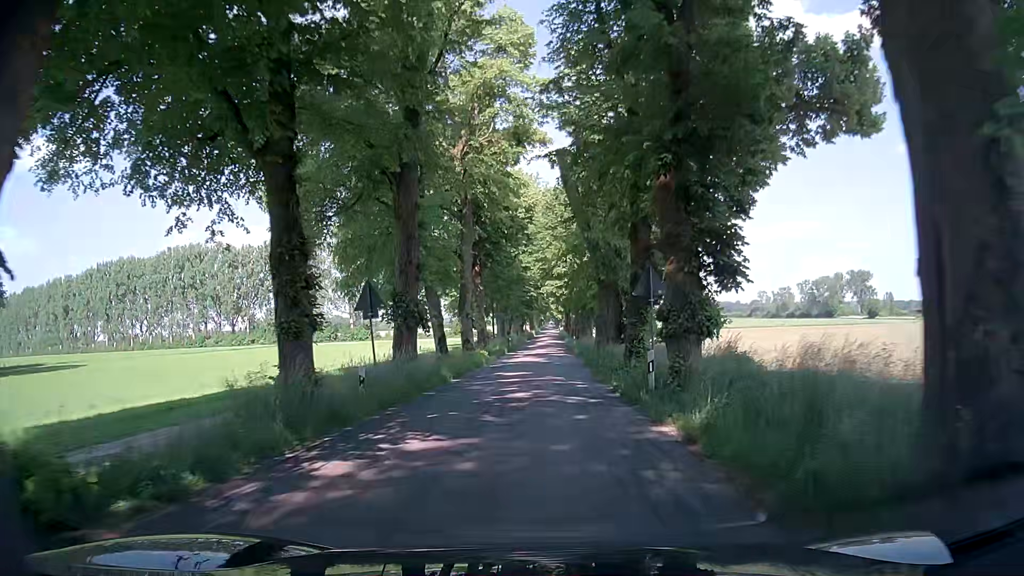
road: tertiary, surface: asphalt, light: Day
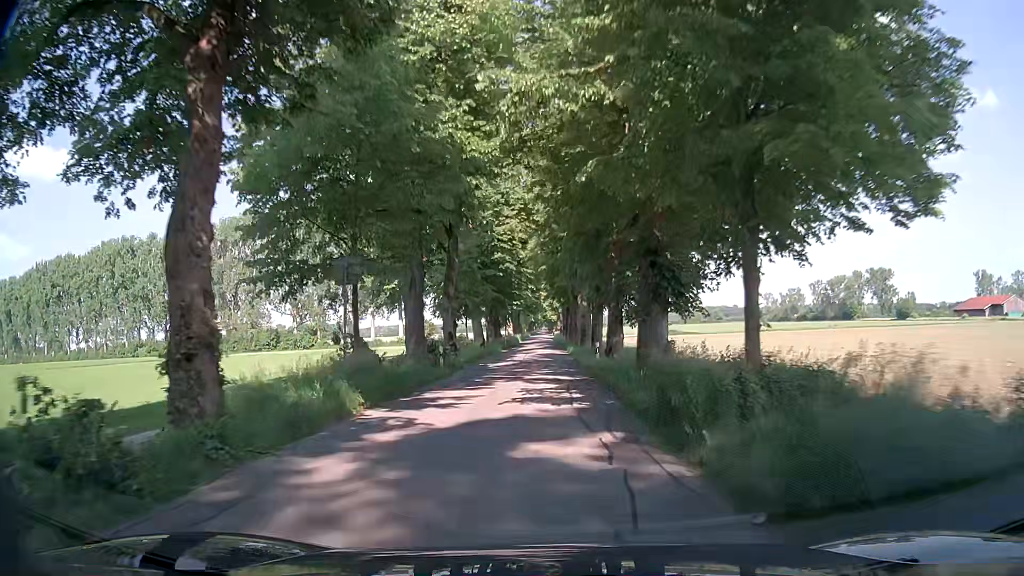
(0.0, +39.5) m; +1°
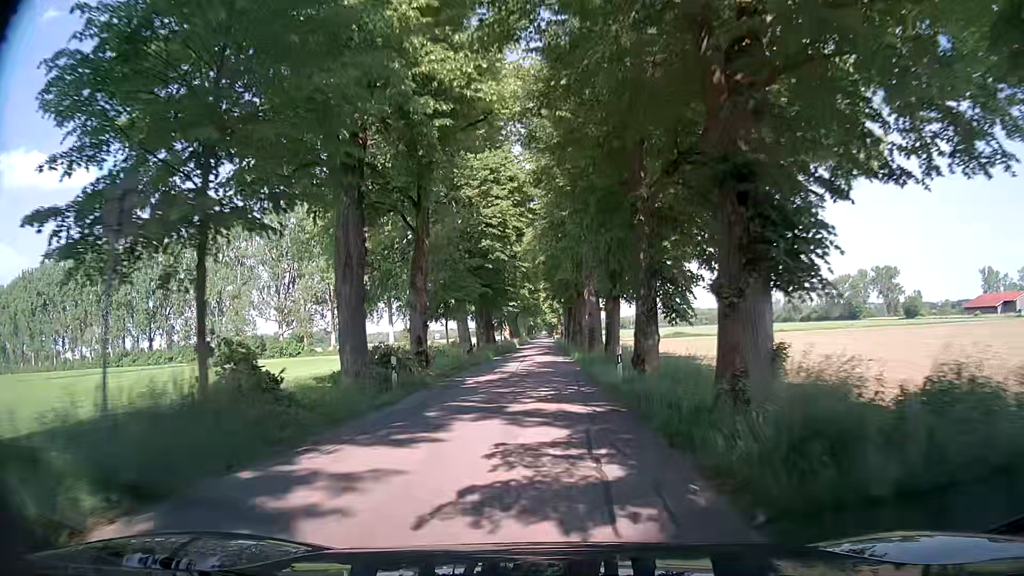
(0.0, +8.5) m; 0°
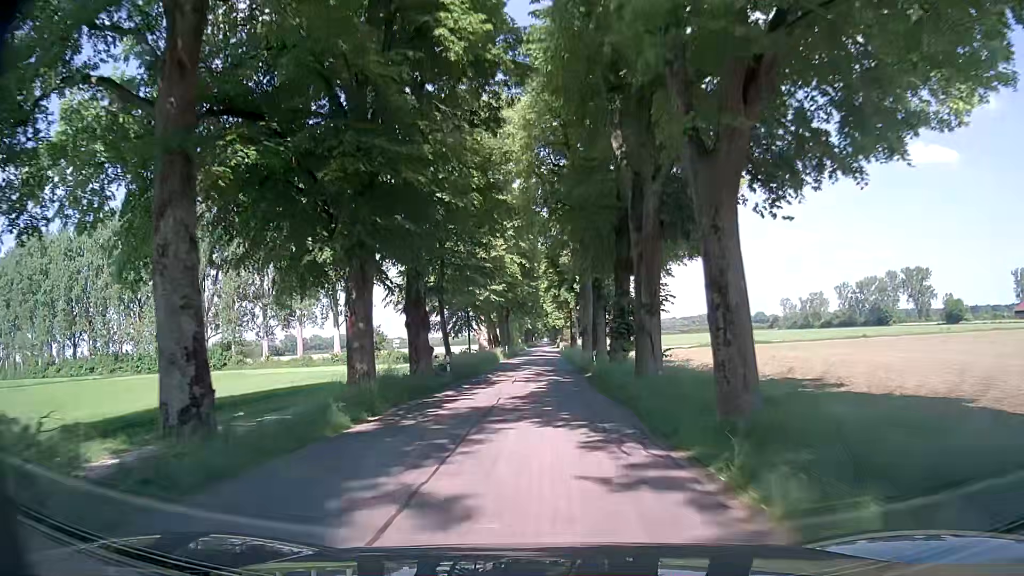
(-0.4, +35.5) m; 0°
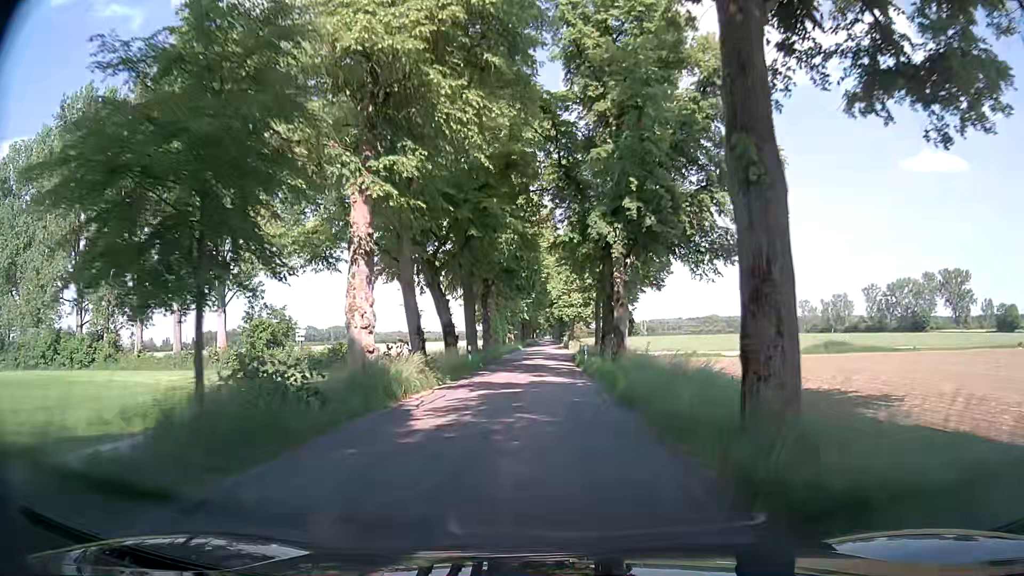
(-0.3, +36.1) m; -1°
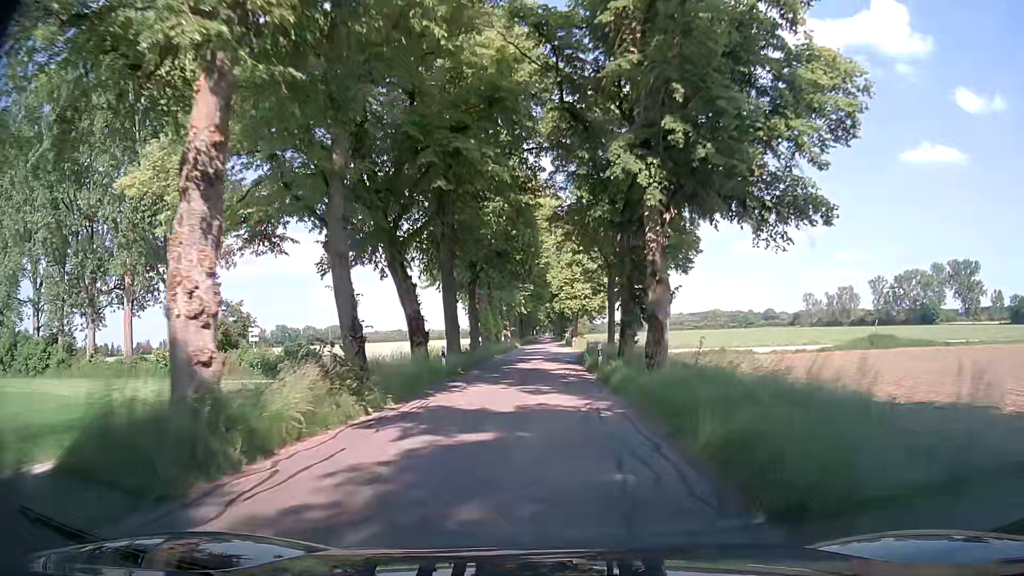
(0.0, +8.9) m; 0°
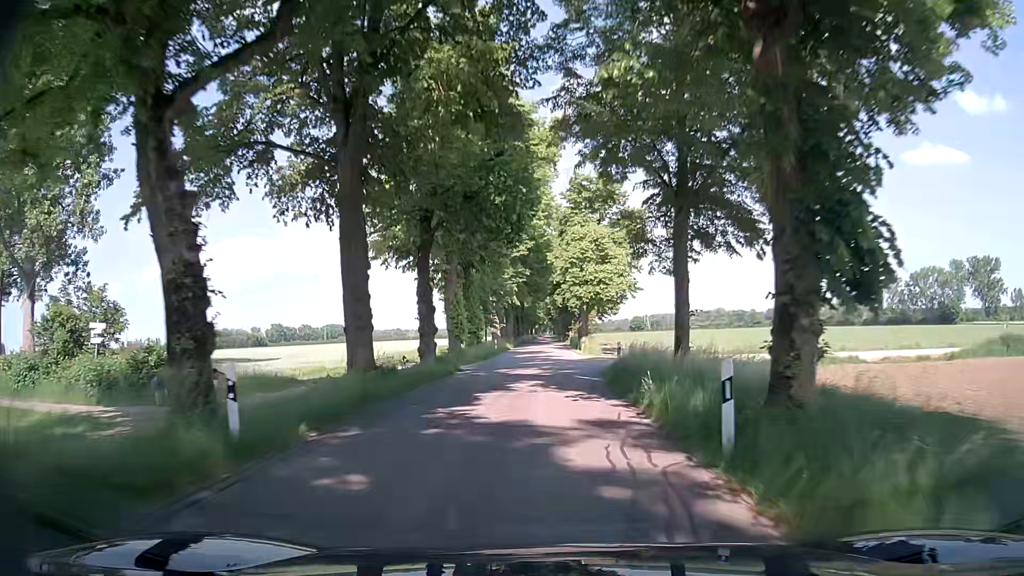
(-0.1, +17.7) m; 0°
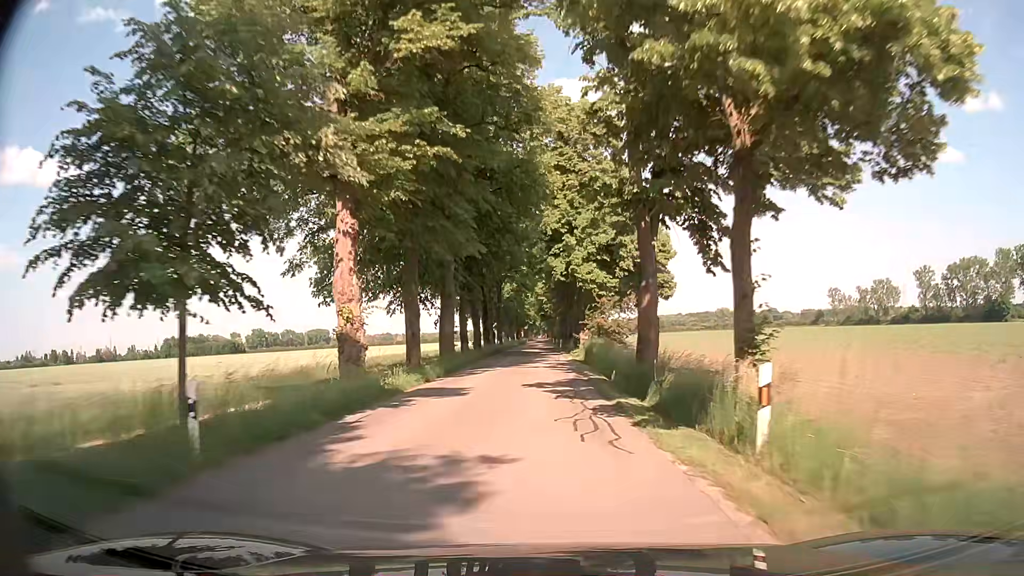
(+0.2, +44.3) m; +1°
(0, +10) (0, +20) (0, +30) (-1, +40) (-1, +50) (-1, +60) (-1, +70) (-2, +80) (-2, +90) (-2, +100) m
